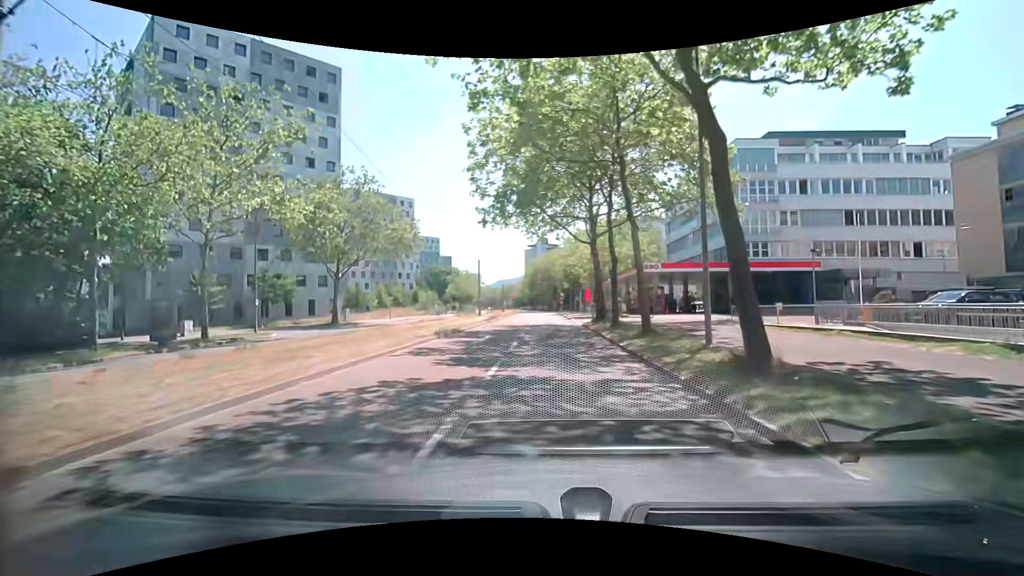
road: tertiary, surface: asphalt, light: Day
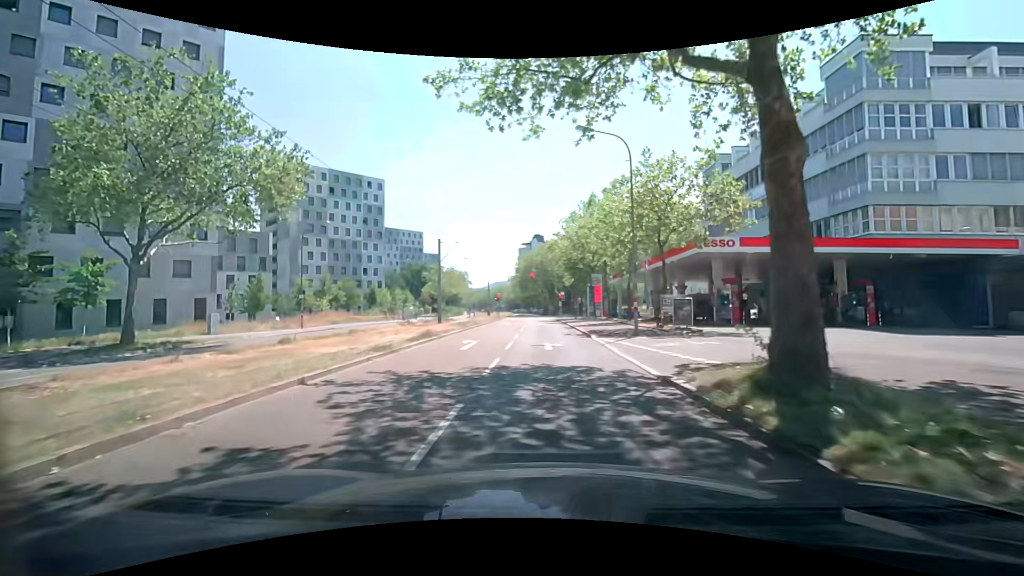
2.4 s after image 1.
(0.0, +22.7) m; 0°
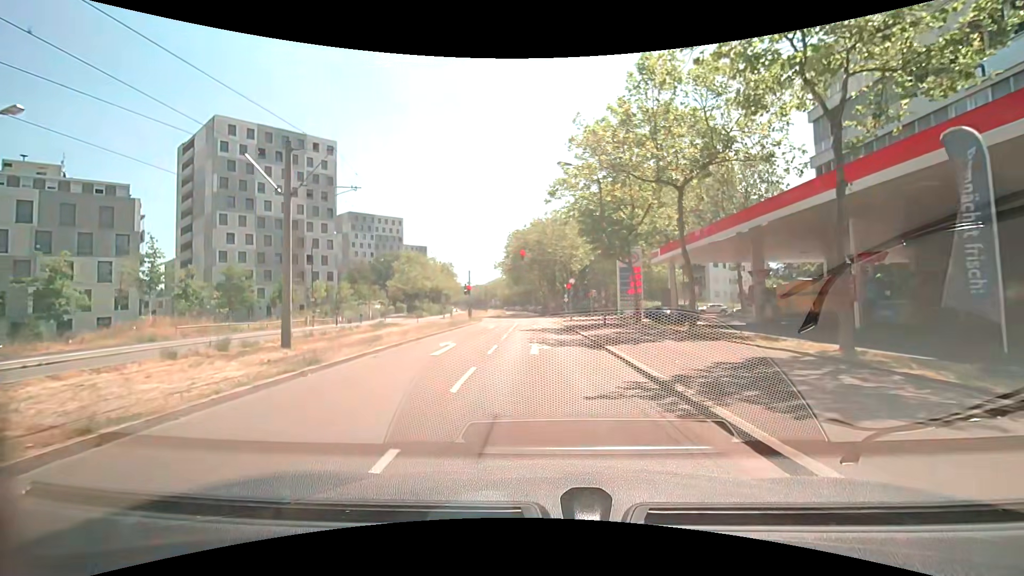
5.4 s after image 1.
(+0.2, +25.8) m; +1°
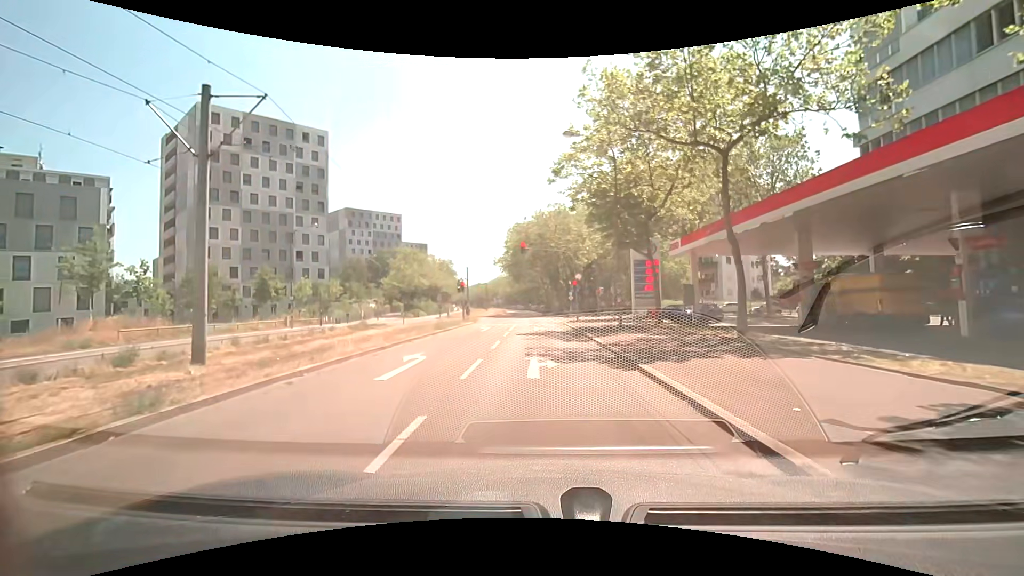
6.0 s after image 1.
(-0.1, +4.7) m; 0°
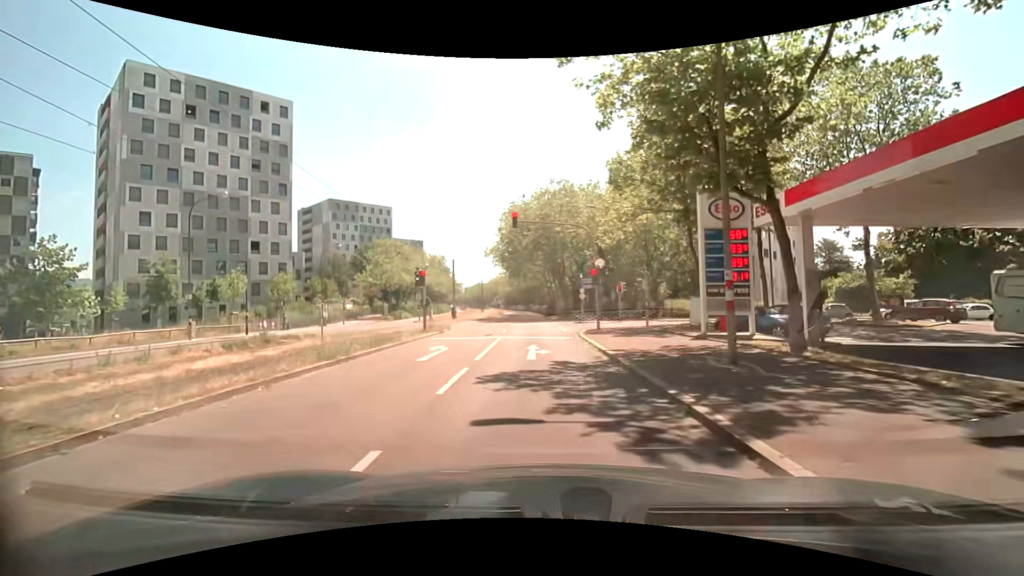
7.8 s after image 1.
(-0.2, +13.1) m; -1°
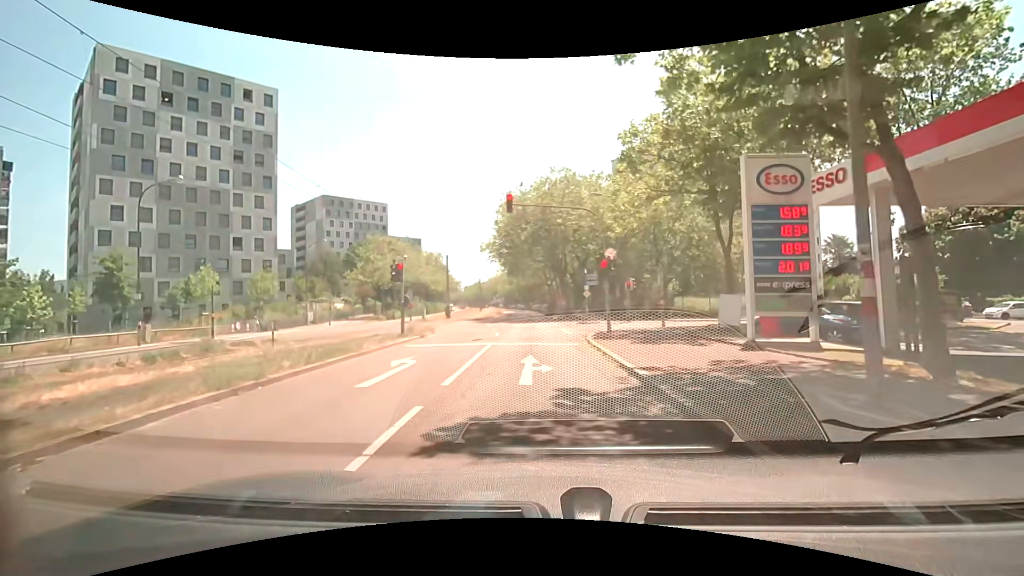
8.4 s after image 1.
(0.0, +4.0) m; 0°
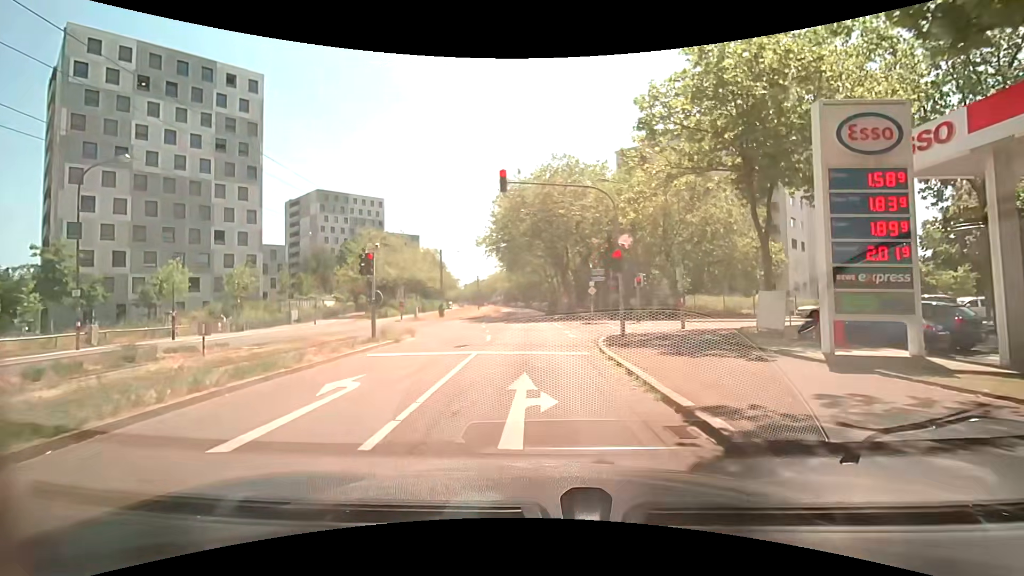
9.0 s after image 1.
(0.0, +3.6) m; 0°
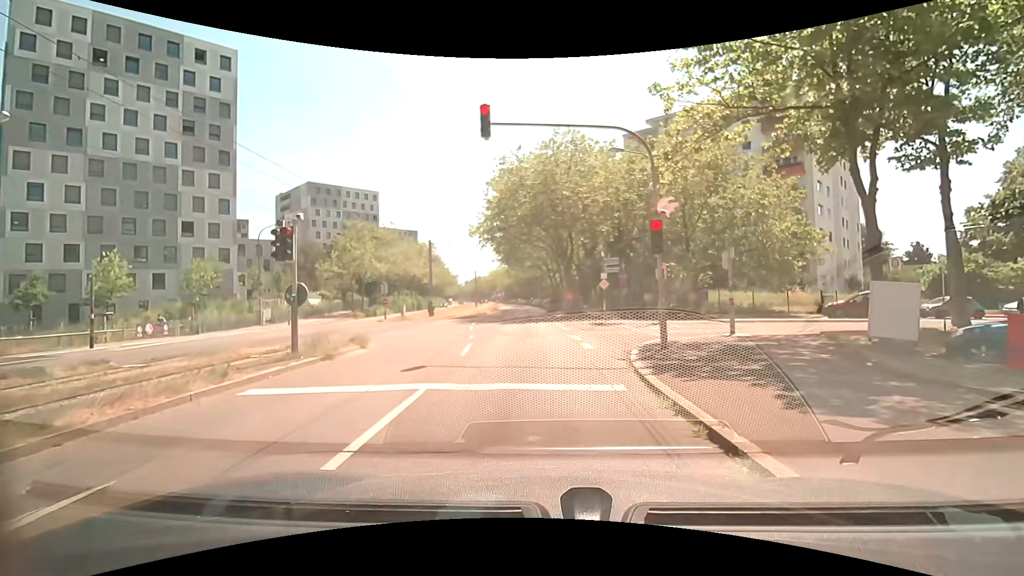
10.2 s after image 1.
(0.0, +5.5) m; +1°
